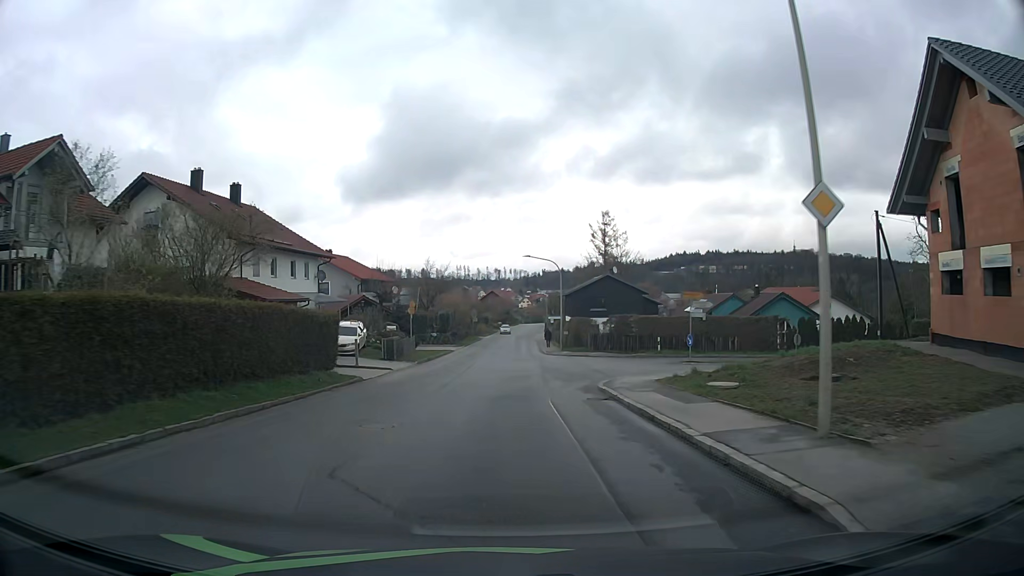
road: tertiary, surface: asphalt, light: Day
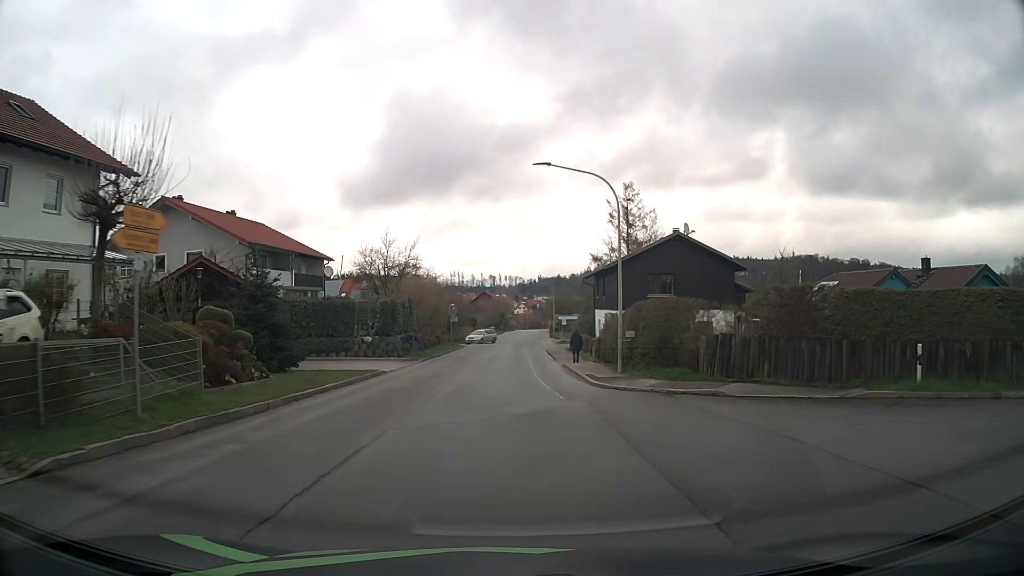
(0.0, +28.7) m; 0°
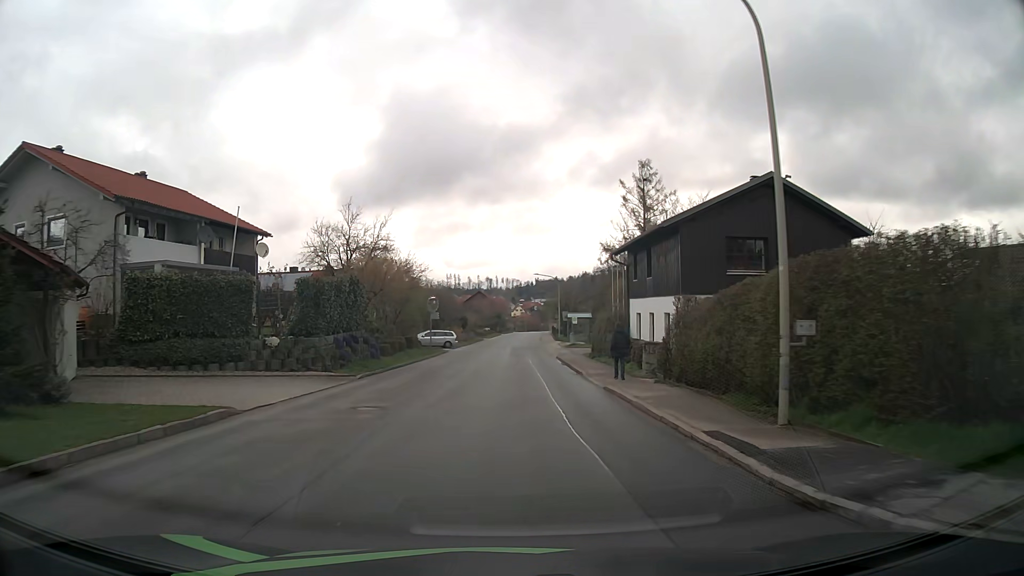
(0.0, +14.3) m; 0°
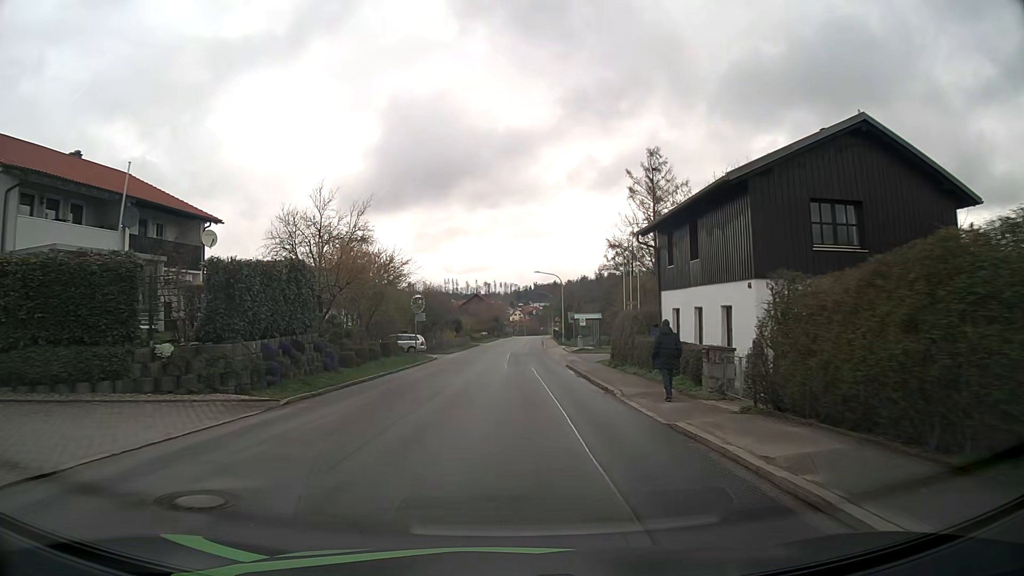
(0.0, +7.2) m; 0°
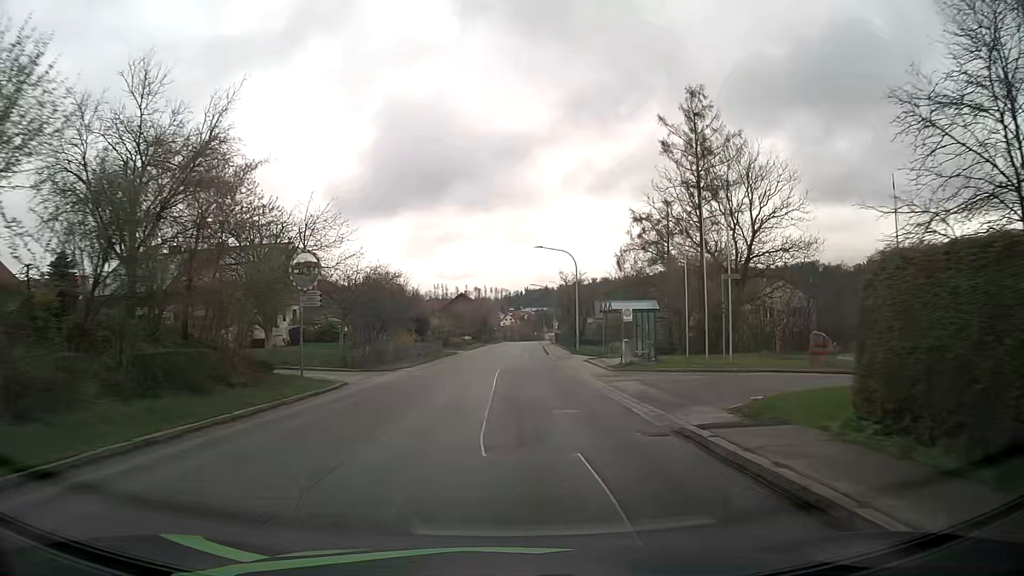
(+0.2, +21.9) m; +1°
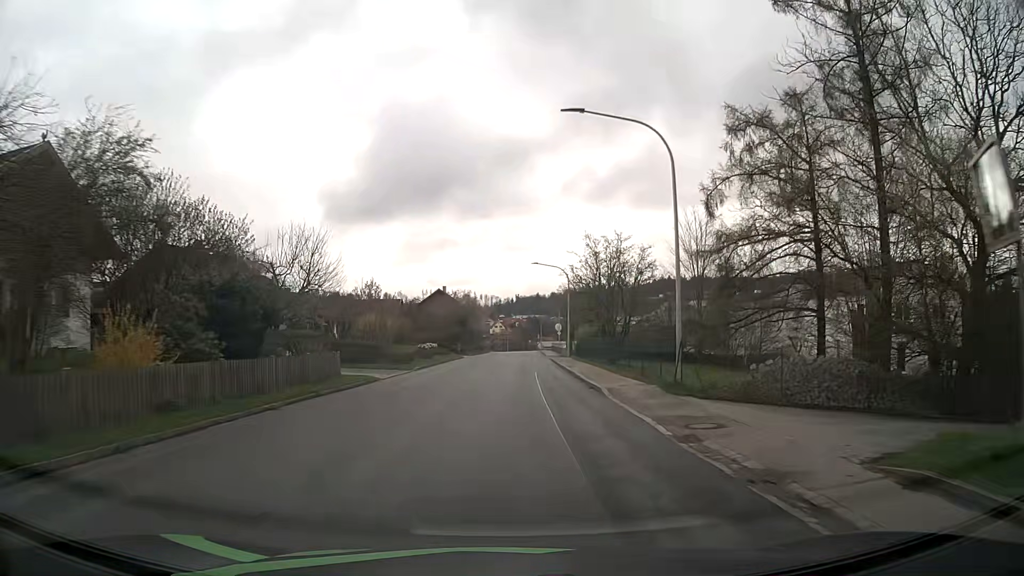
(+0.1, +29.8) m; 0°
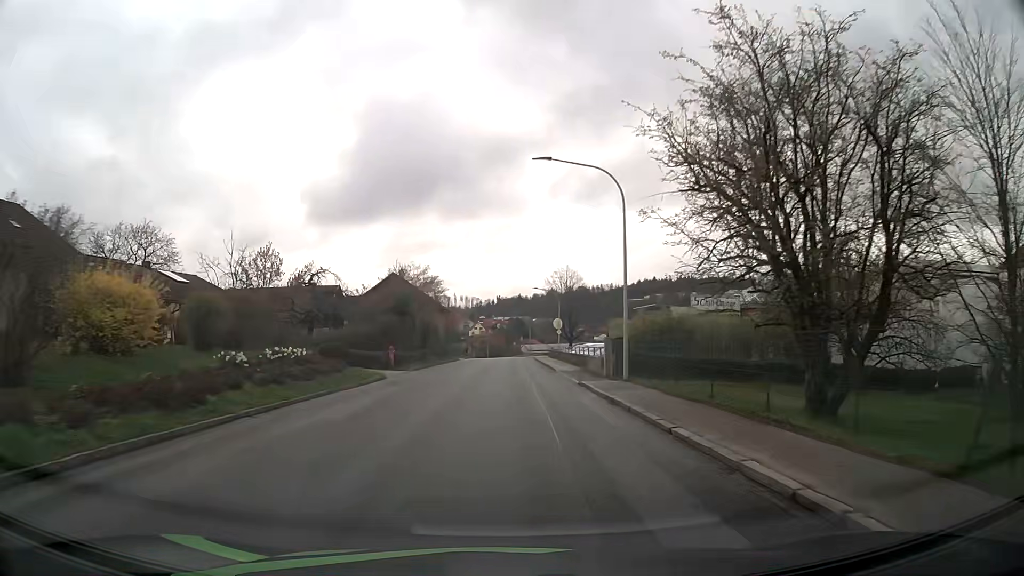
(+0.5, +30.4) m; +2°
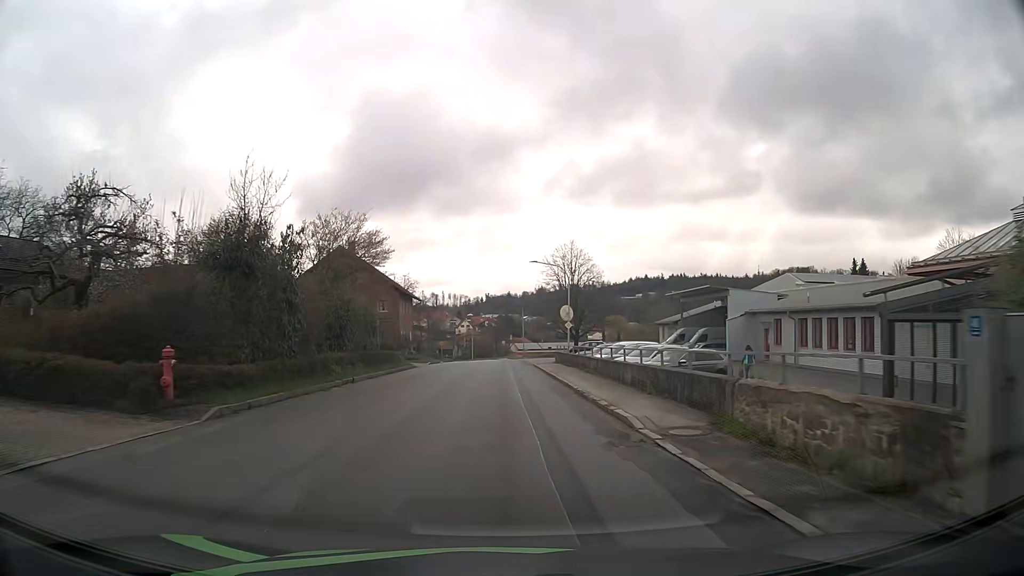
(+0.2, +22.6) m; +1°
